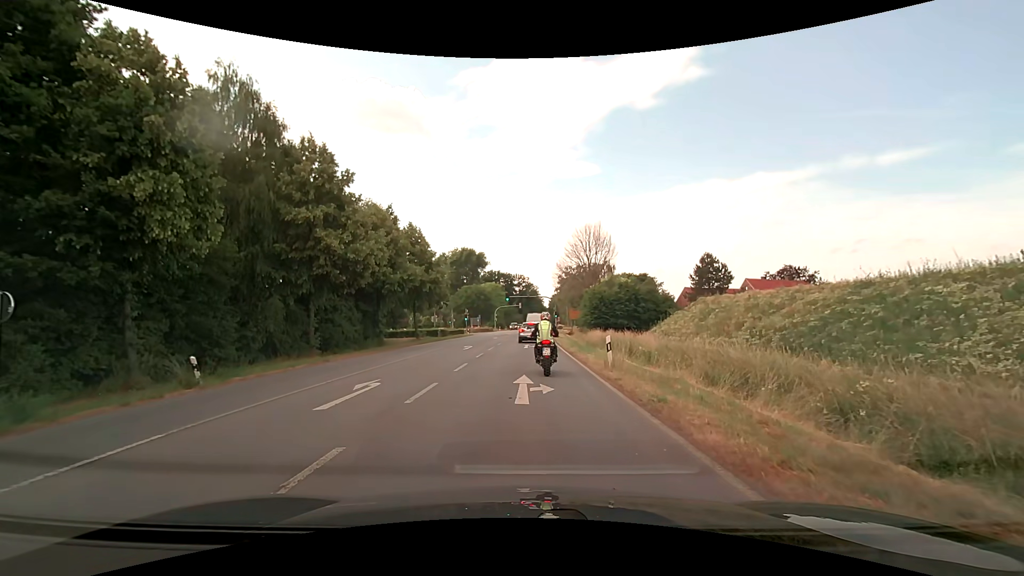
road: primary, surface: asphalt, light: Day
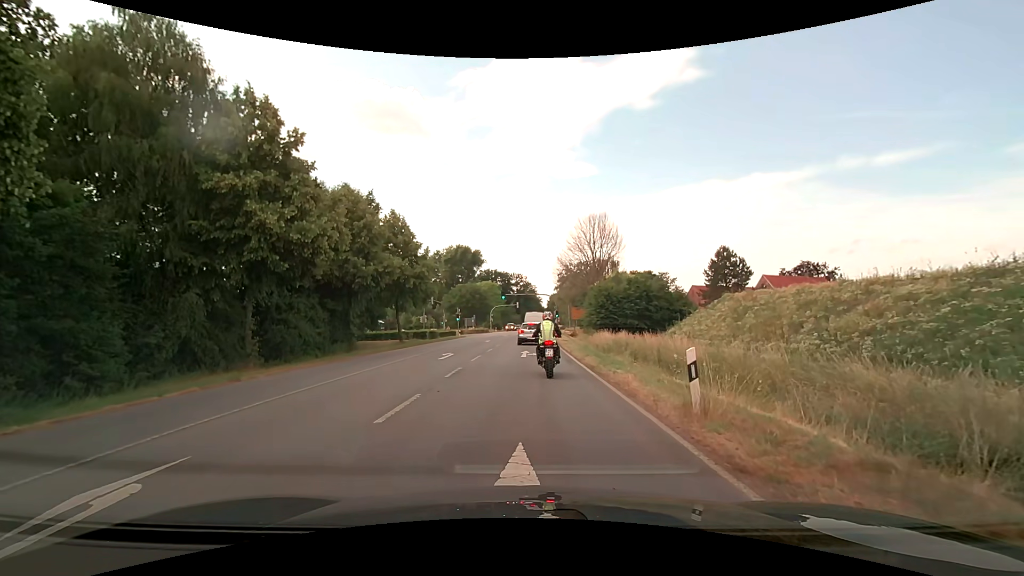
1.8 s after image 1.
(0.0, +7.5) m; +1°
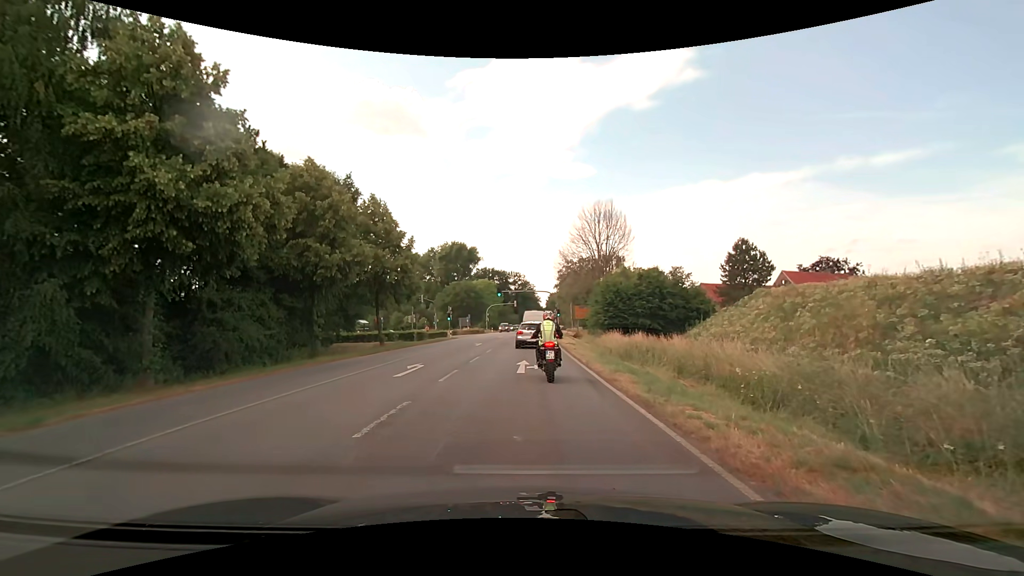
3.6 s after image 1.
(0.0, +6.9) m; 0°
(0, +10) (0, +20) (0, +30) (+1, +40) (+1, +50) (+1, +60) (+2, +70) (+3, +80) (+3, +90) (+4, +100) m
